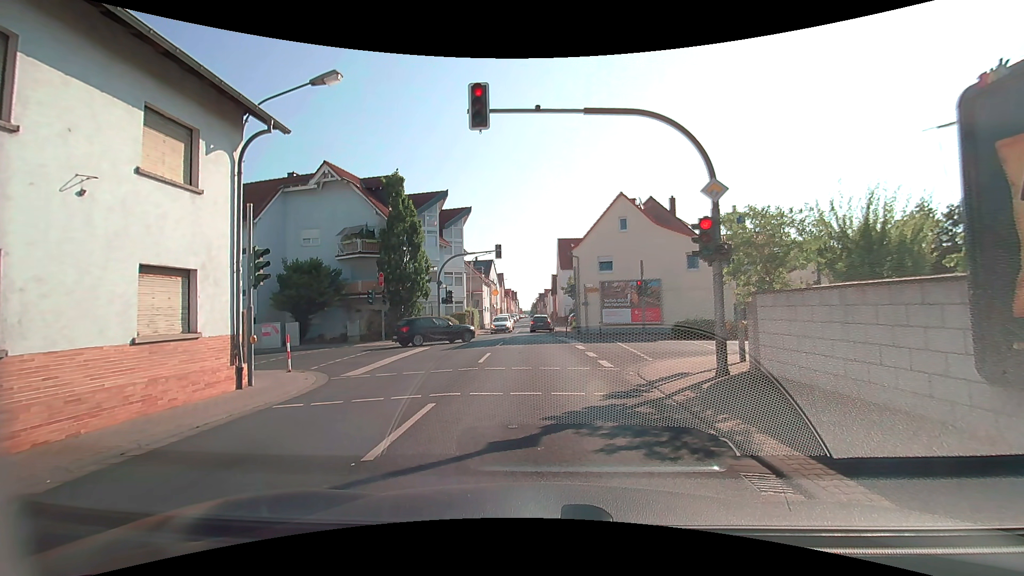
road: tertiary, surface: asphalt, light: Day
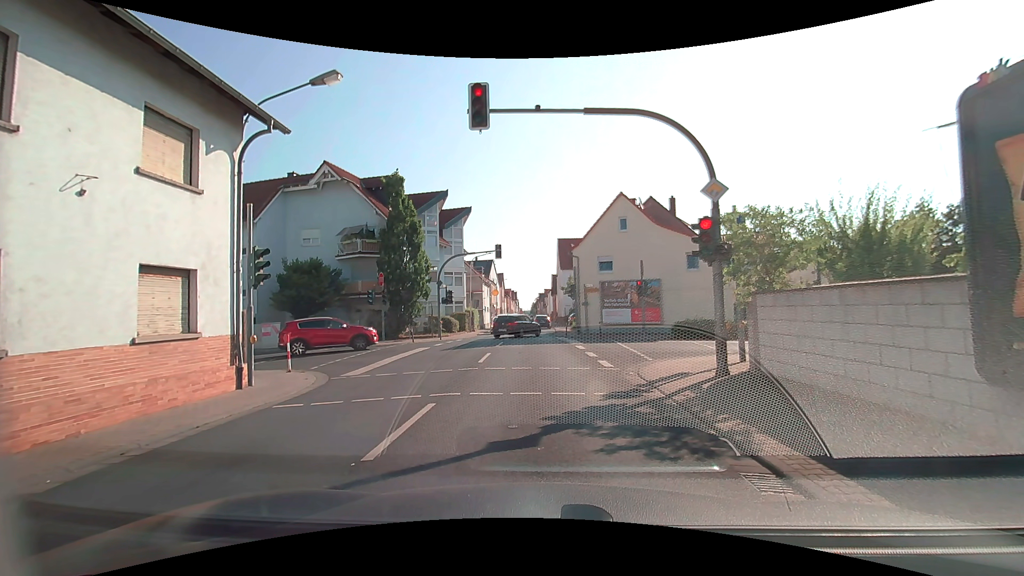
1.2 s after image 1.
(0.0, 0.0) m; 0°
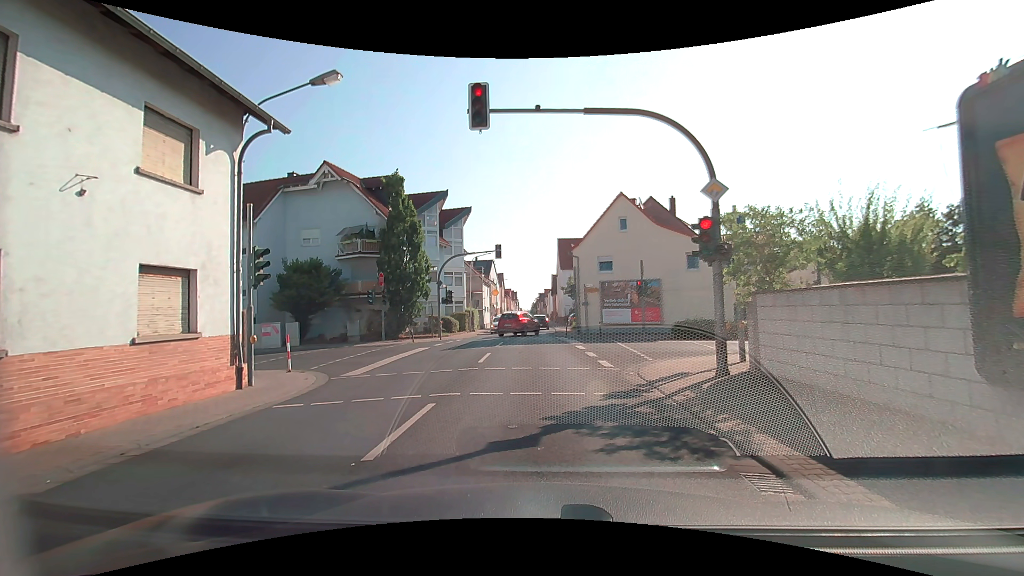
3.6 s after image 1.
(0.0, 0.0) m; 0°
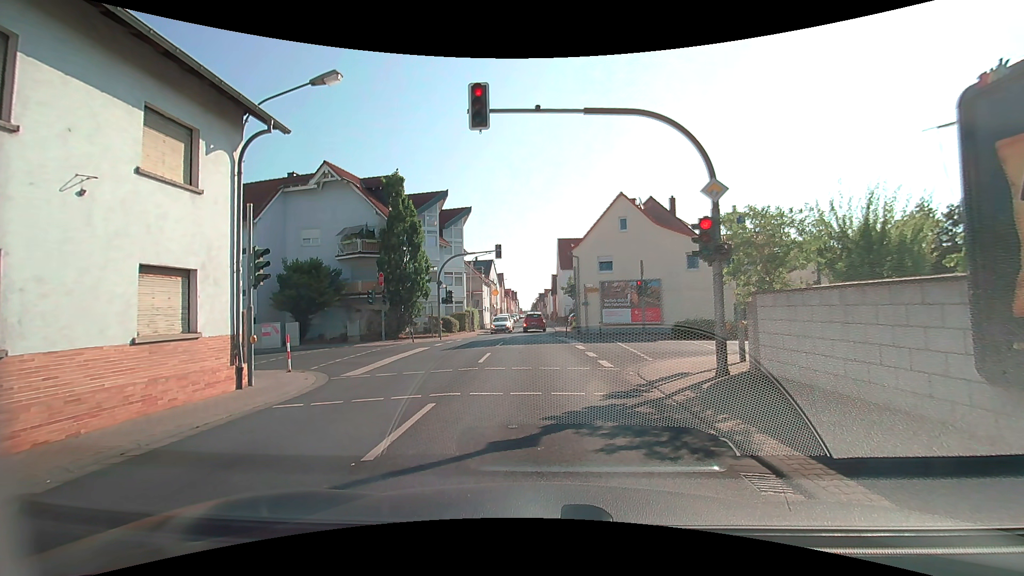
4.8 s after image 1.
(0.0, 0.0) m; 0°
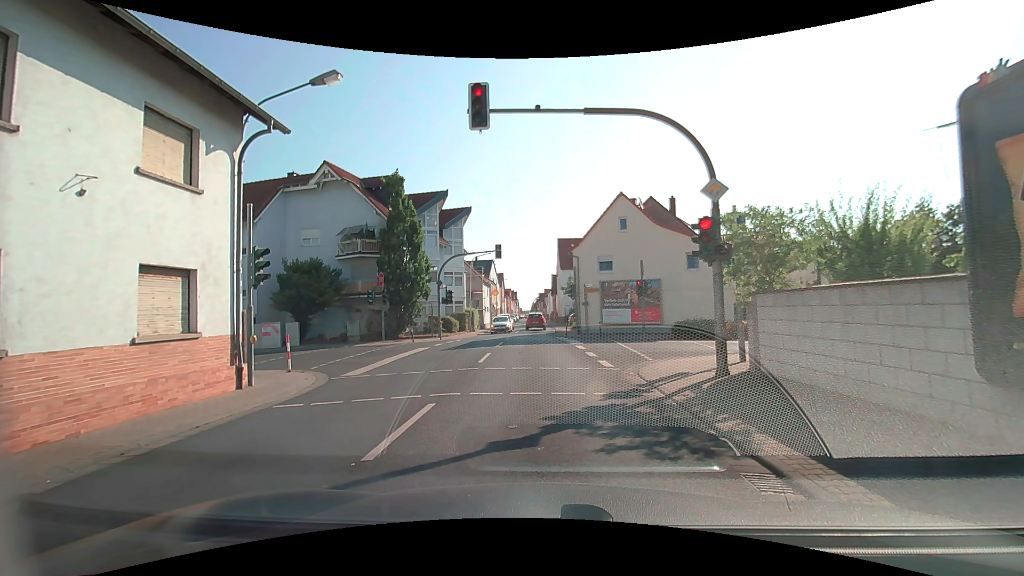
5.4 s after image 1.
(0.0, 0.0) m; 0°
(0, +10) (-1, +20) (-1, +30) (-1, +40) (-1, +50) (-1, +60) (-2, +70) (-2, +80) (-2, +90) (-3, +100) m
